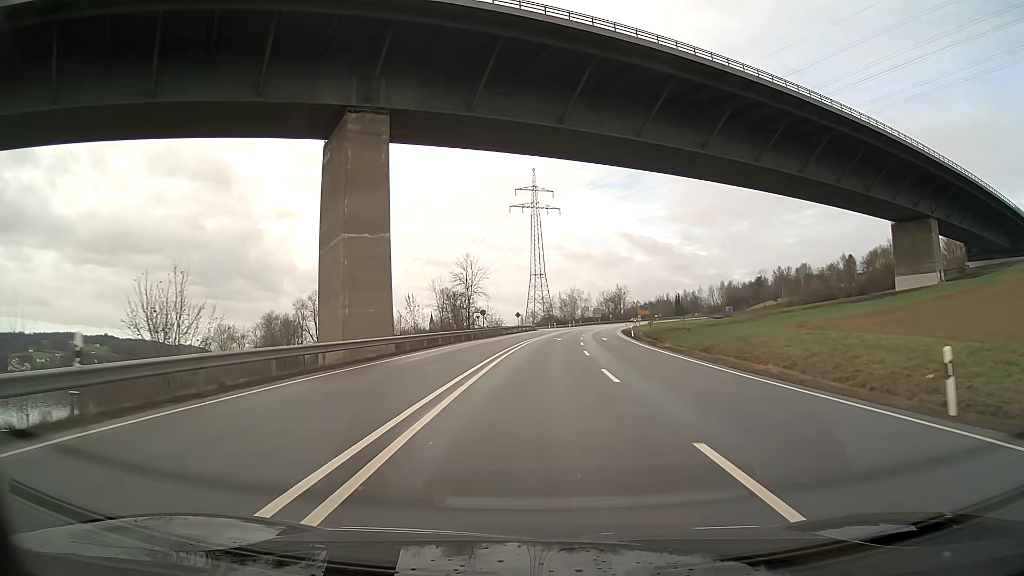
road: primary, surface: asphalt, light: Day
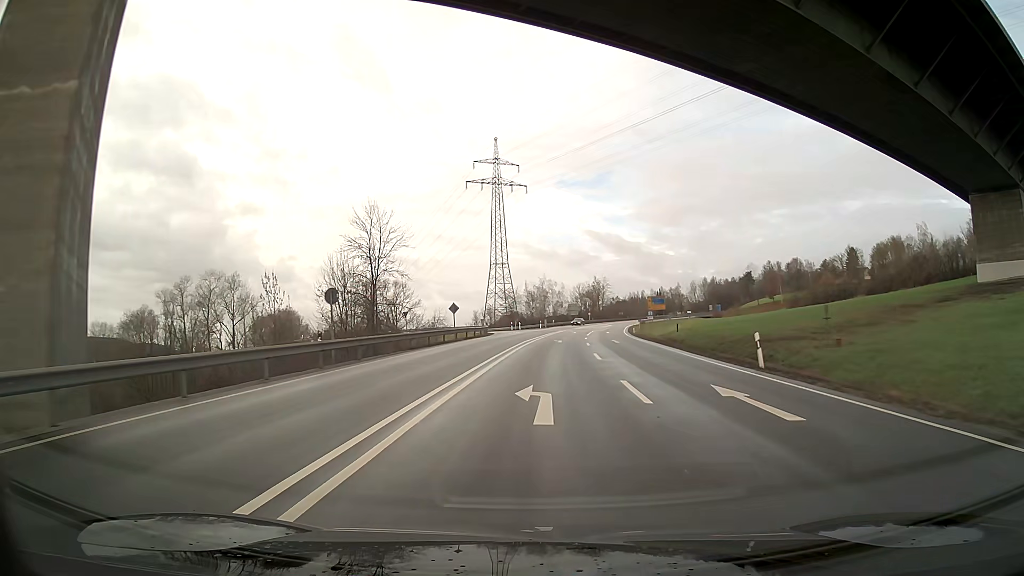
(+1.1, +40.4) m; +3°
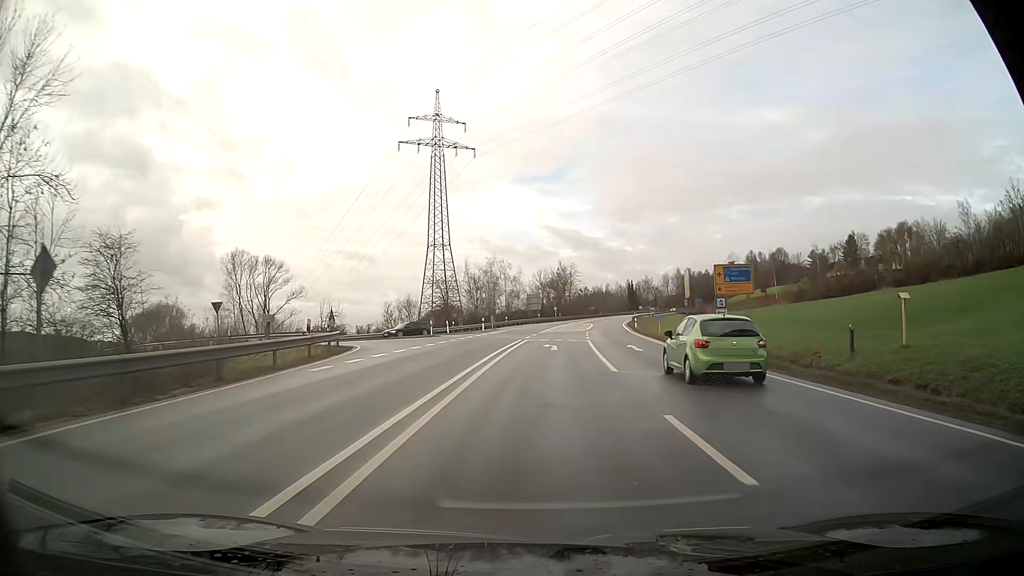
(+1.2, +41.3) m; +4°
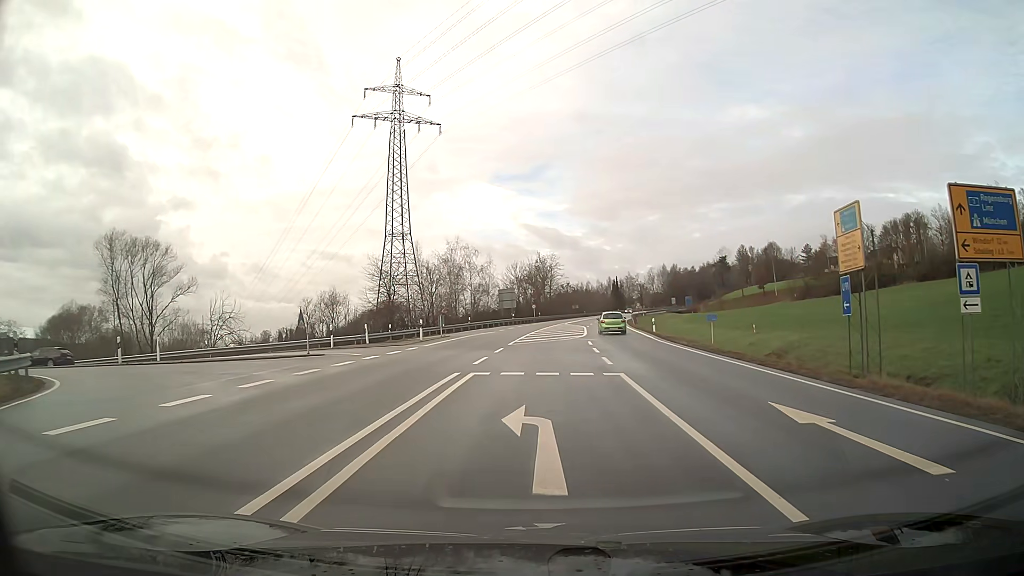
(+0.3, +21.1) m; +2°
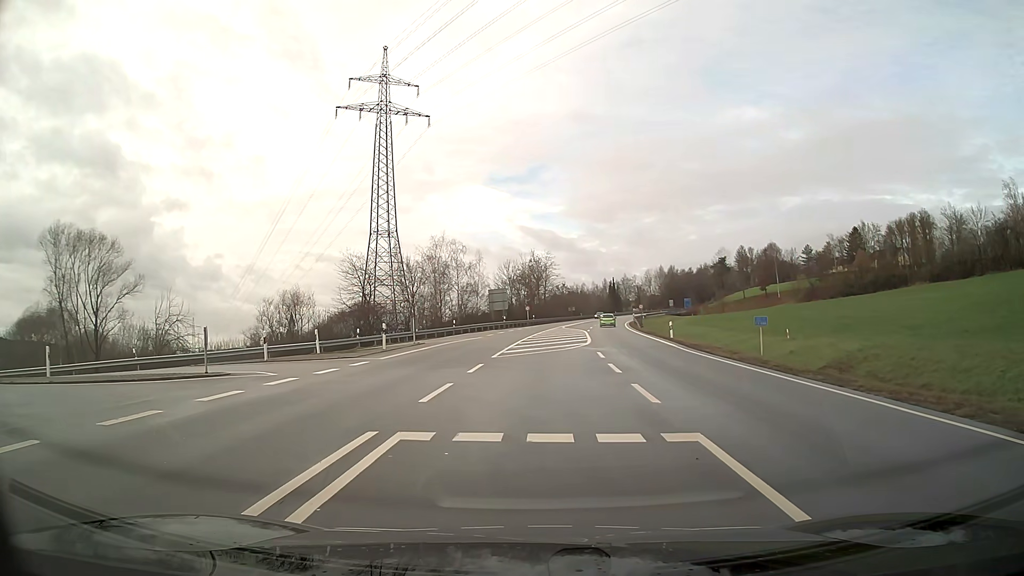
(0.0, +7.4) m; 0°
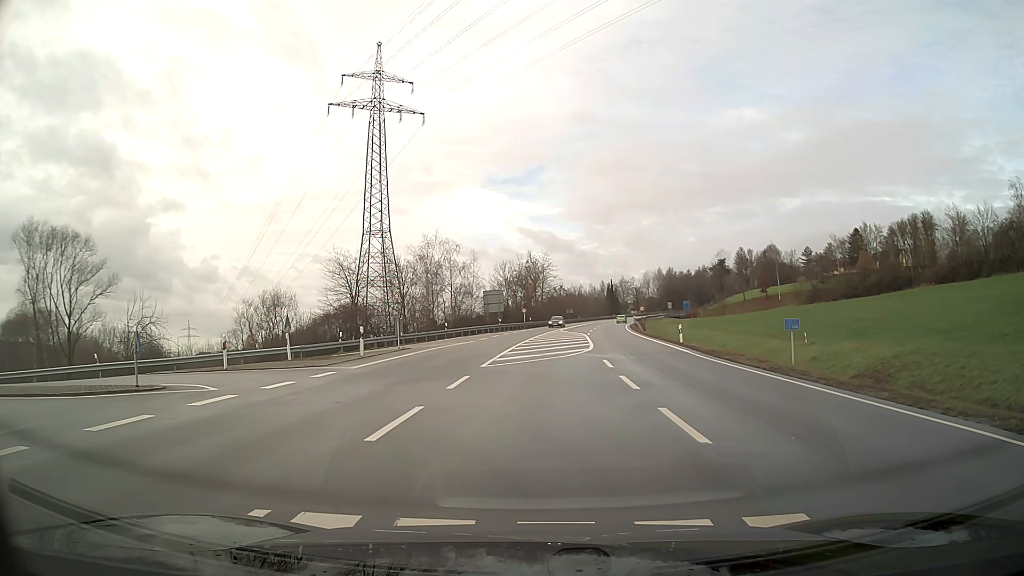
(0.0, +3.1) m; 0°
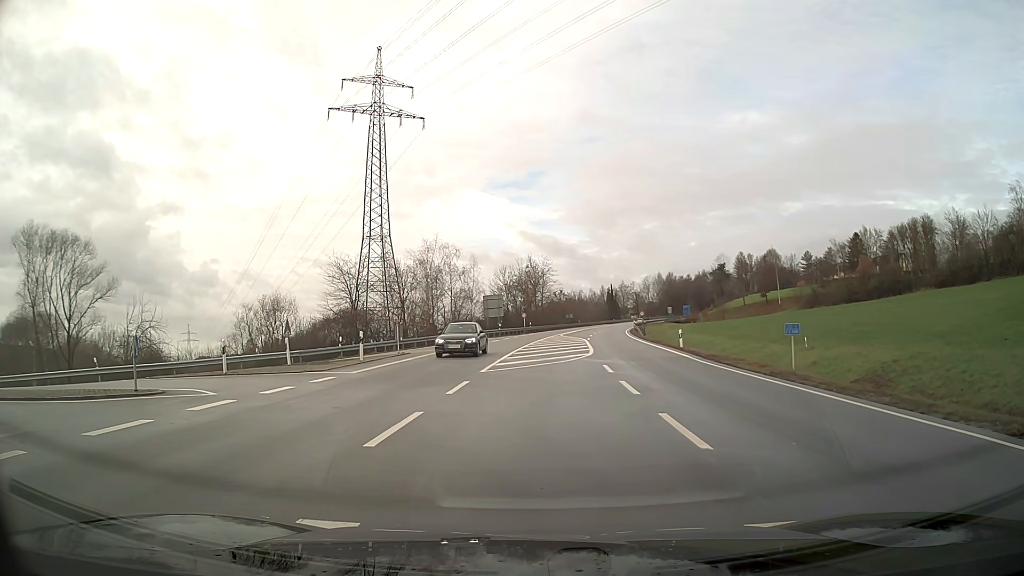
(0.0, +0.1) m; 0°
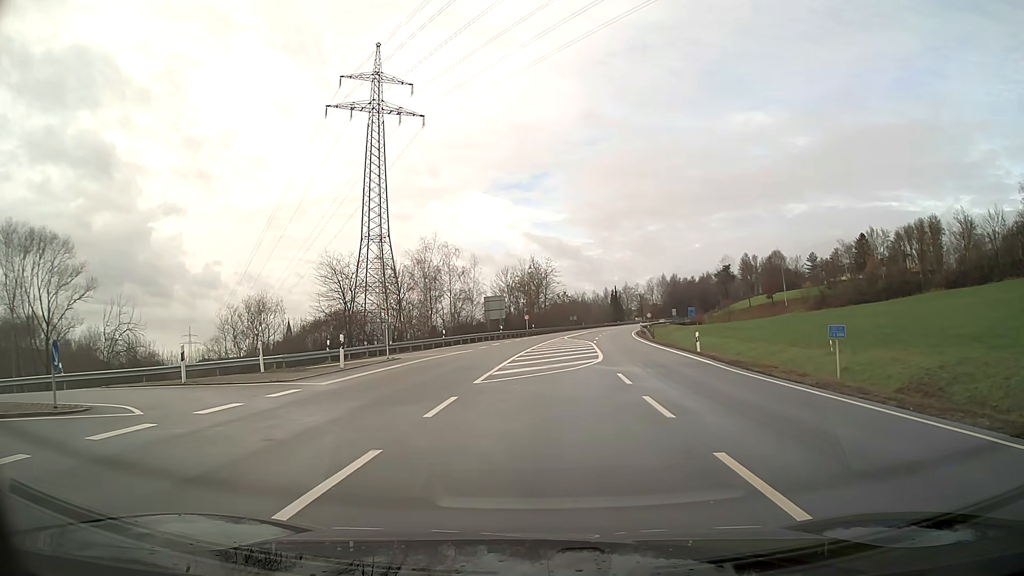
(0.0, +3.4) m; -2°
(-3, +9) (-11, +15) (-21, +17) (-31, +19) (-40, +22) (-49, +27) (-57, +33) (-64, +40) (-70, +48) (-76, +56) m
